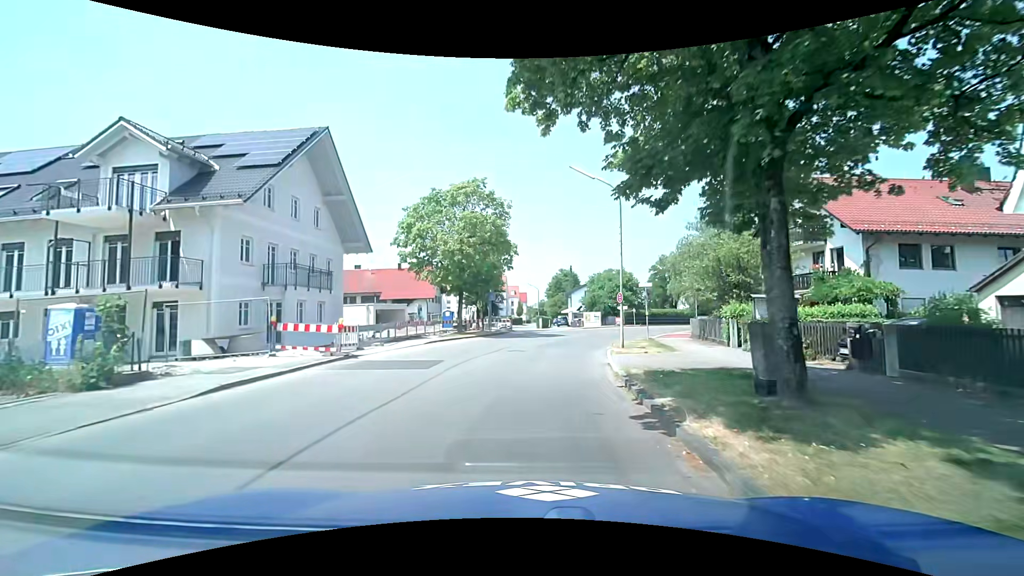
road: tertiary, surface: asphalt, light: Day
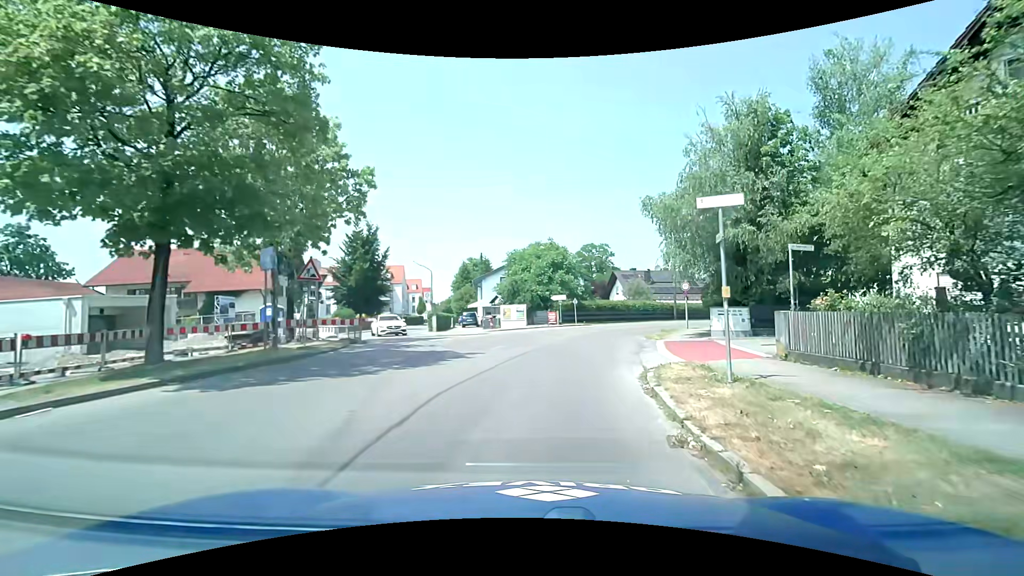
(+1.4, +21.7) m; +10°
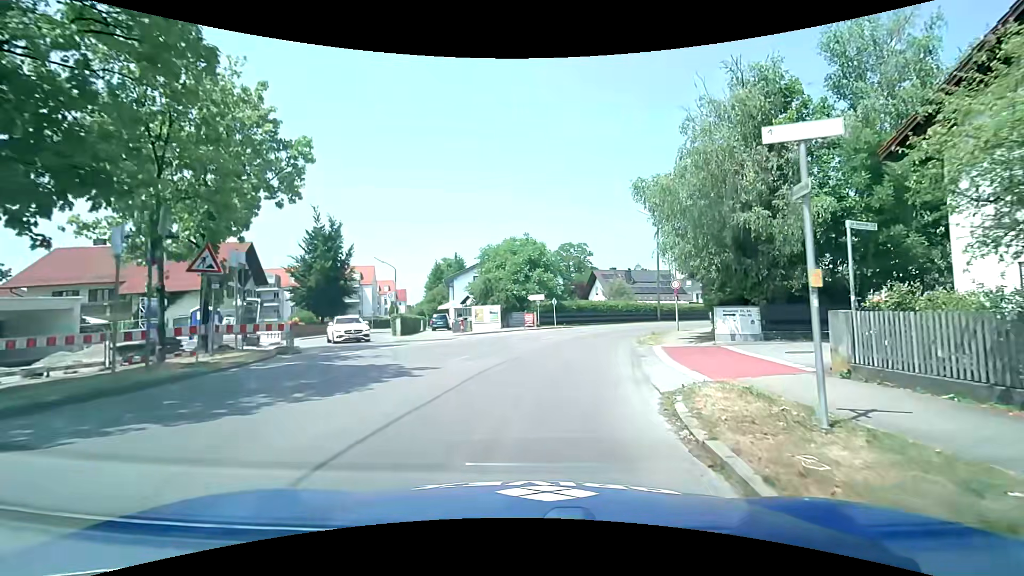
(+0.1, +3.8) m; +3°
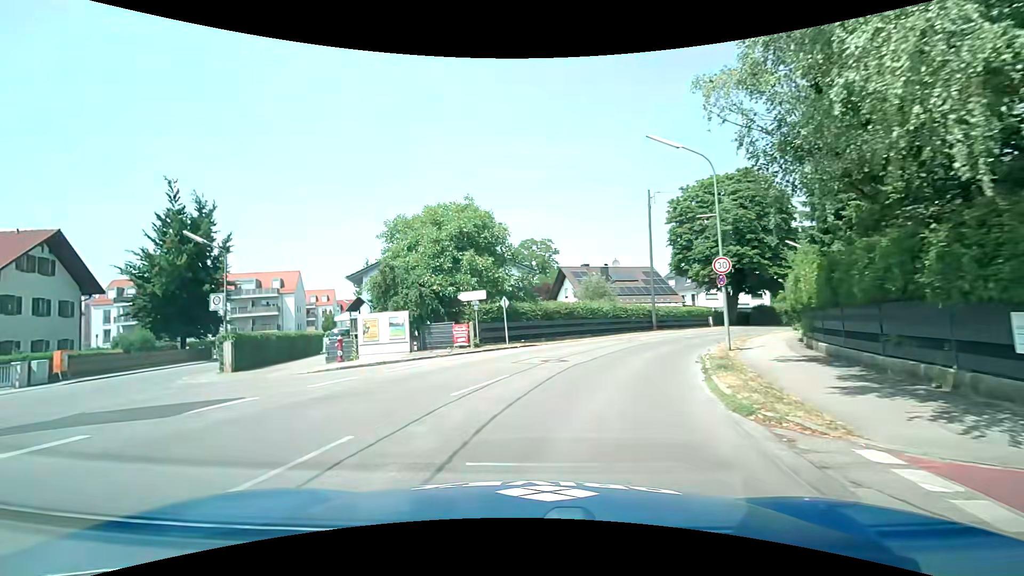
(+1.2, +15.1) m; +3°
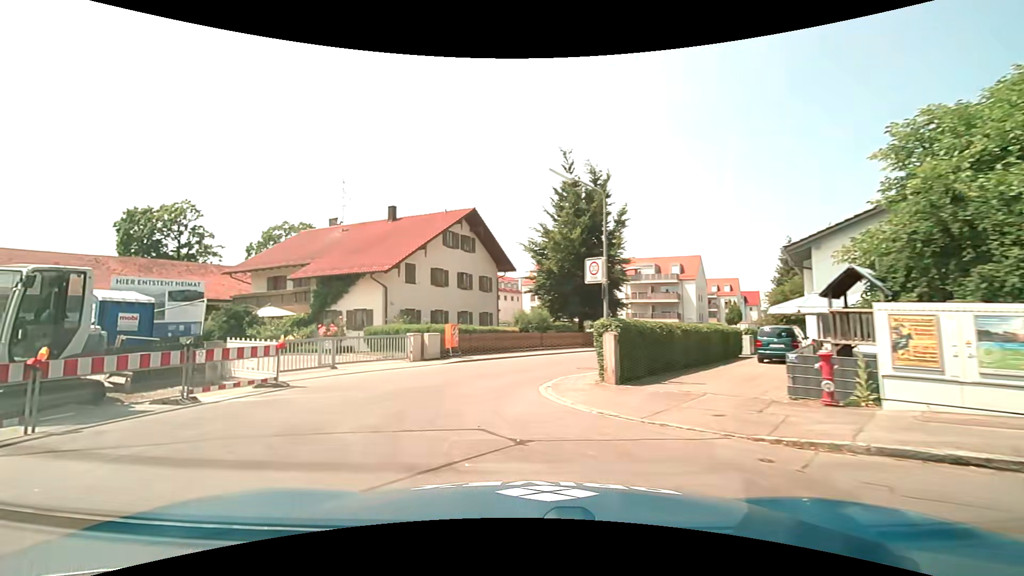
(-3.9, +10.1) m; -44°
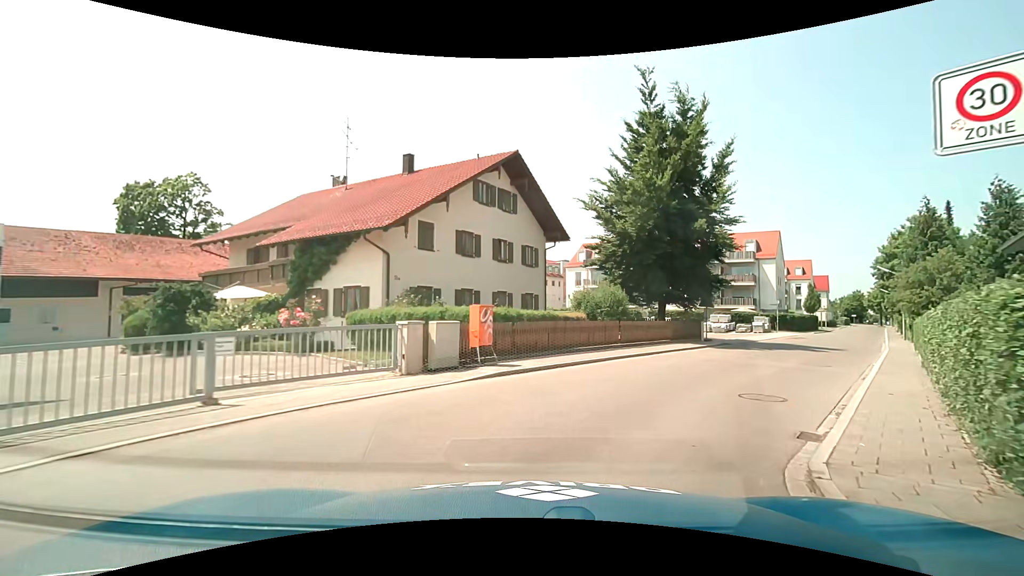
(-0.9, +9.7) m; -2°
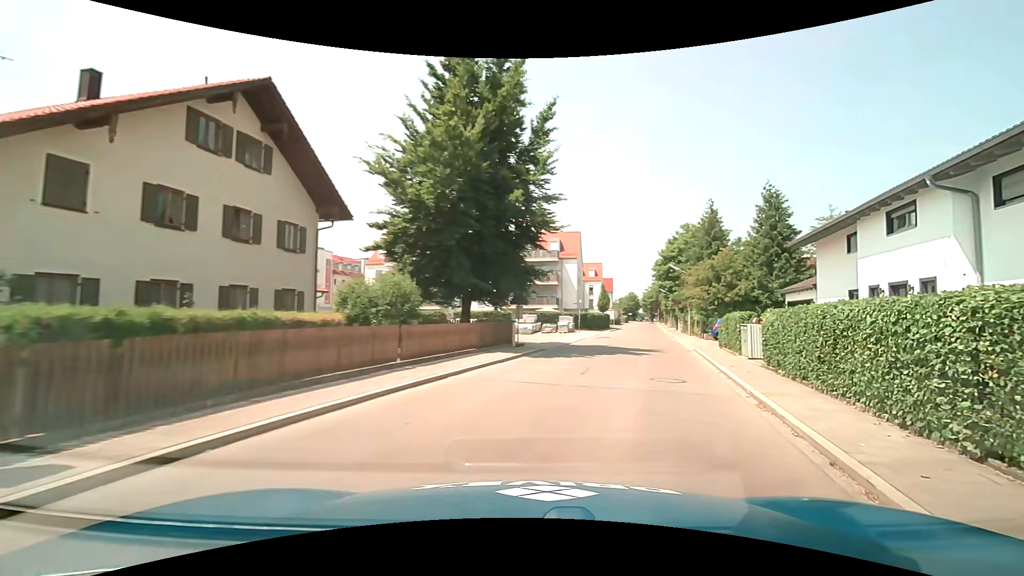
(+1.2, +6.9) m; +21°
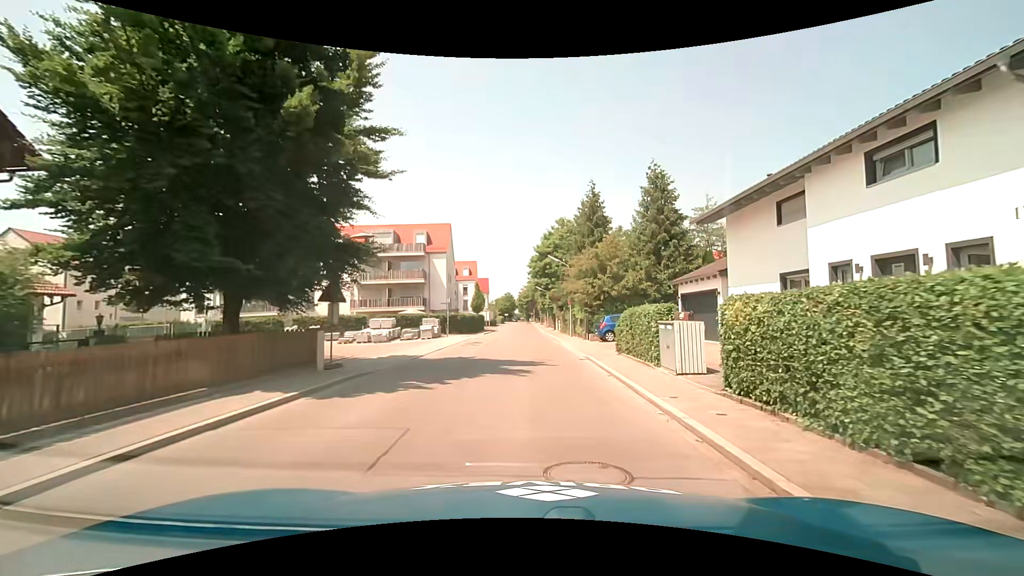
(+1.2, +7.5) m; +14°
(0, +10) (0, +20) (0, +30) (0, +40) (0, +50) (0, +60) (0, +70) (0, +80) (0, +90) (-1, +100) m
